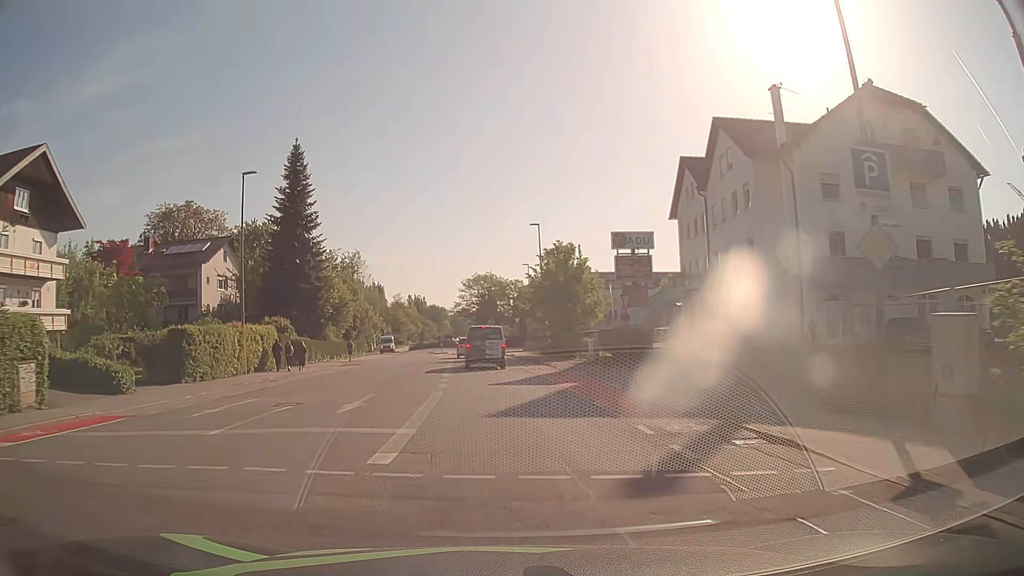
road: tertiary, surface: asphalt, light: Day
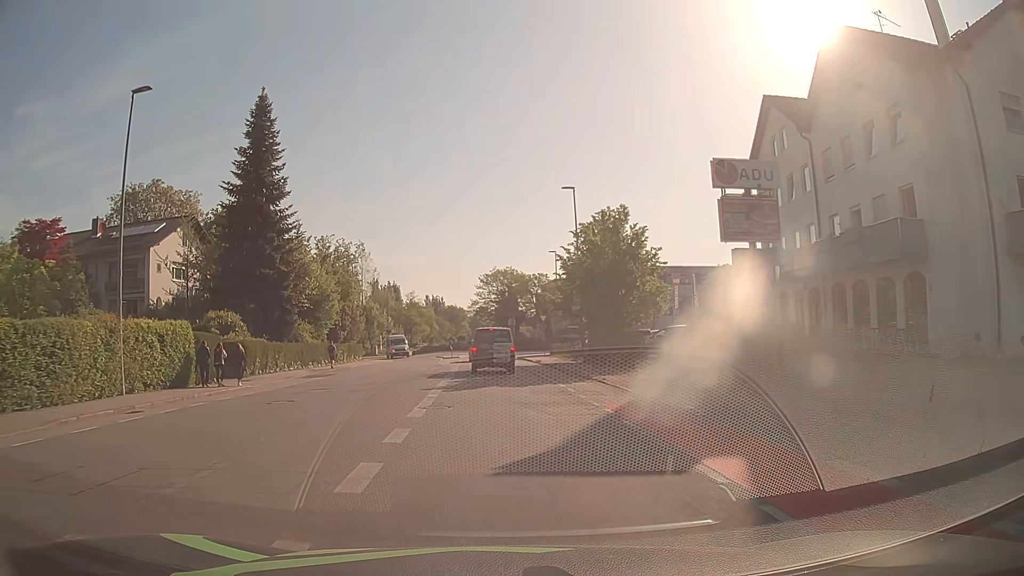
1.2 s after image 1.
(-0.2, +13.3) m; -2°
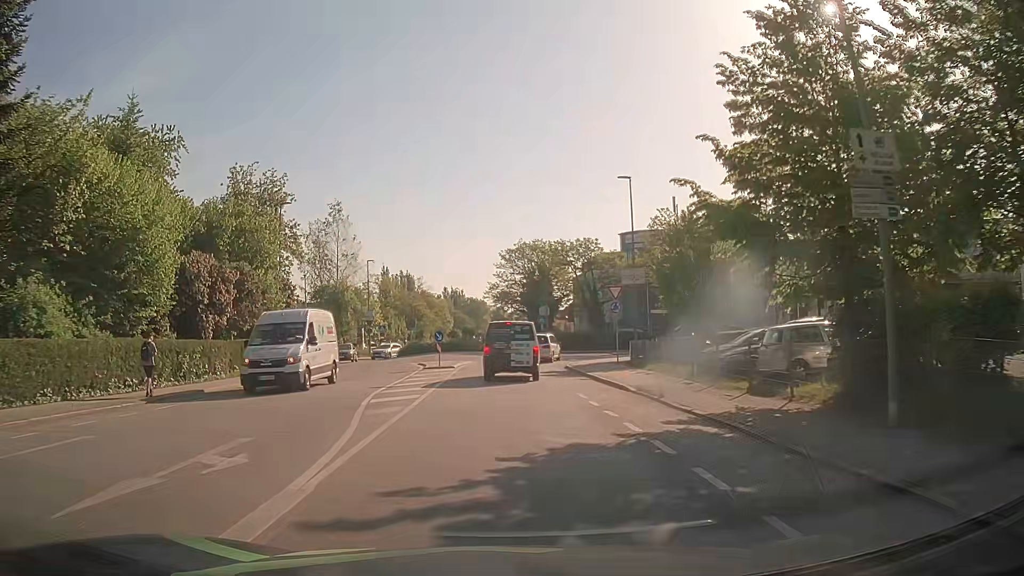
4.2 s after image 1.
(-0.6, +30.1) m; -1°
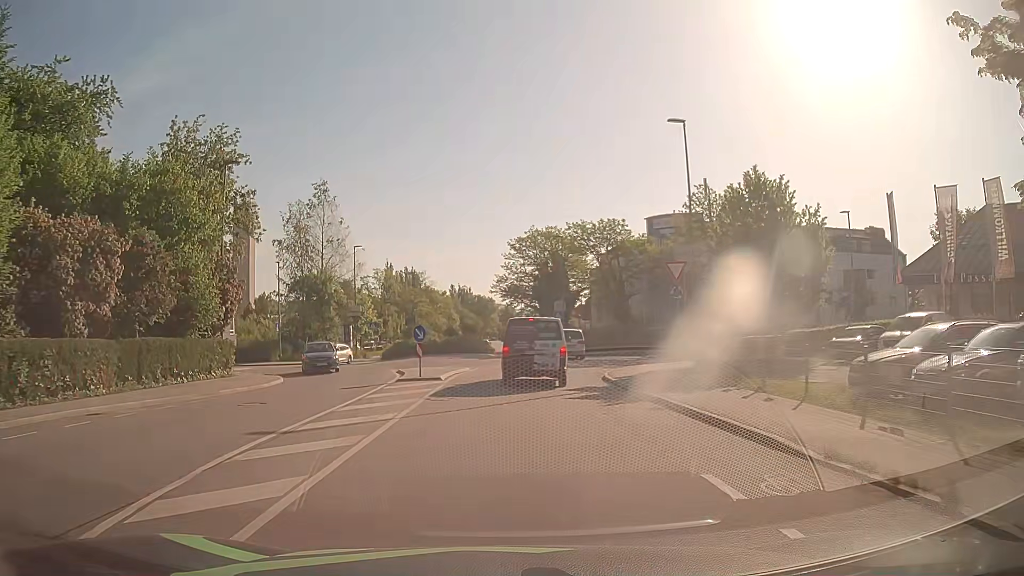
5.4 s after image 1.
(-0.2, +10.2) m; -1°
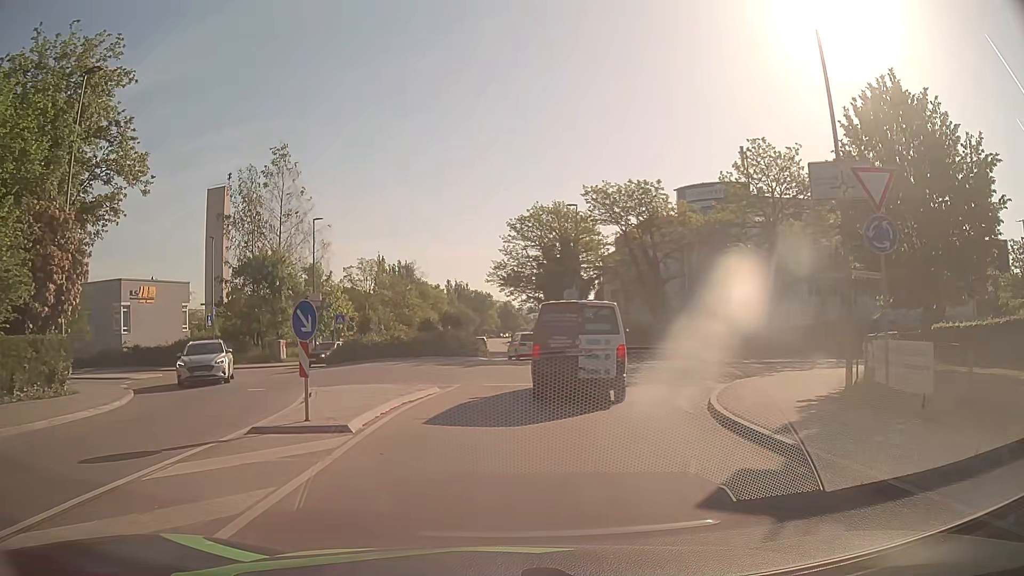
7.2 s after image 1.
(0.0, +12.8) m; 0°
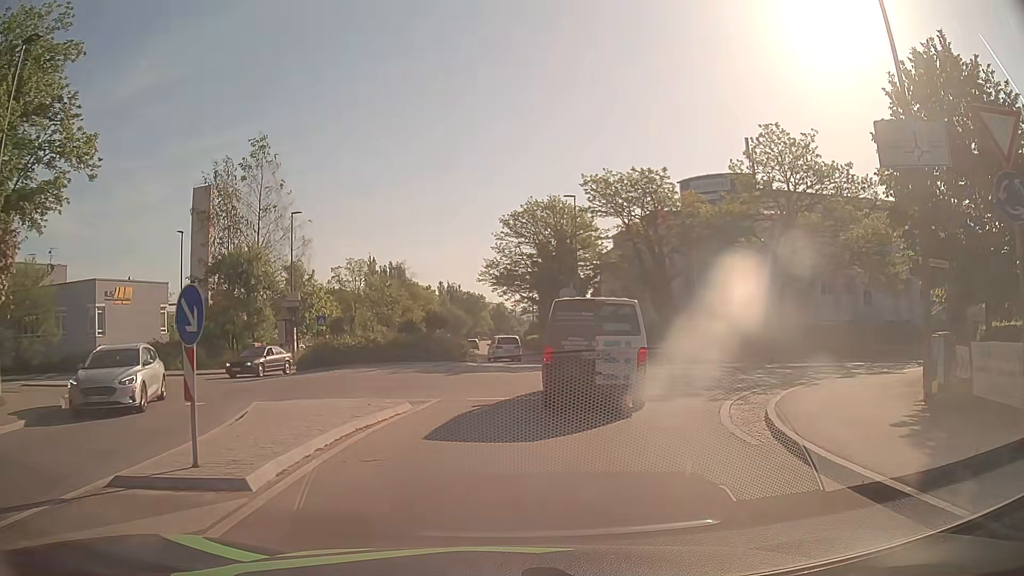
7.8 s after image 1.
(0.0, +3.4) m; +1°
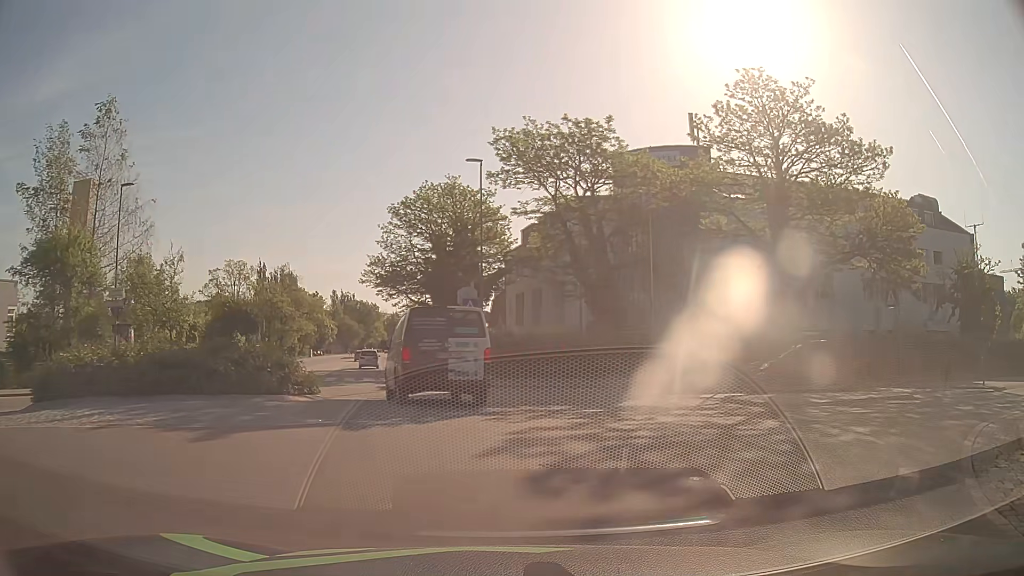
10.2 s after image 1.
(+0.5, +11.1) m; +8°
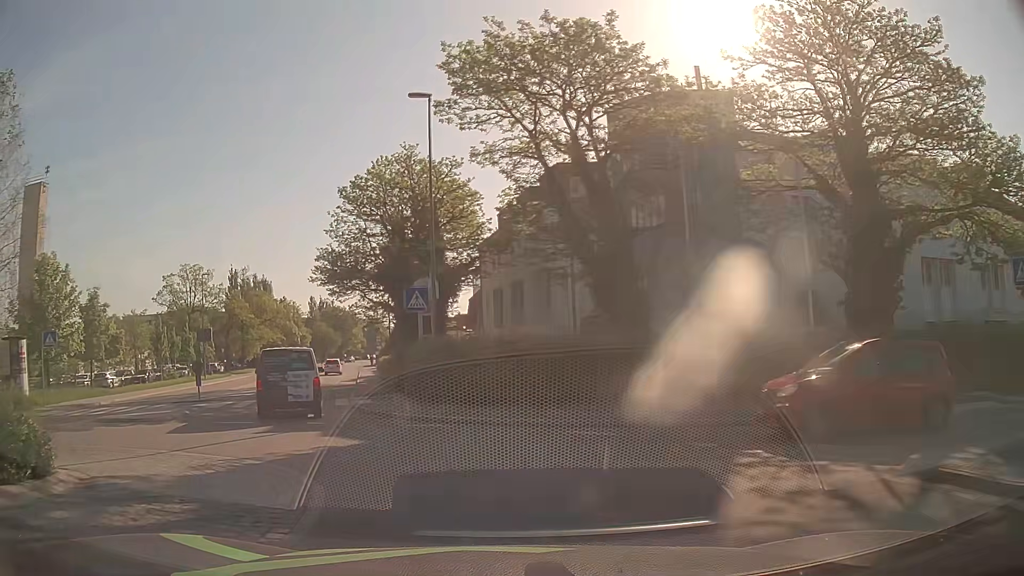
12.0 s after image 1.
(+0.7, +9.7) m; +3°
(-2, +10) (-6, +19) (-10, +28) (-13, +38) (-15, +47) (-17, +57) (-20, +67) (-22, +77) (-24, +86) (-26, +96) m
